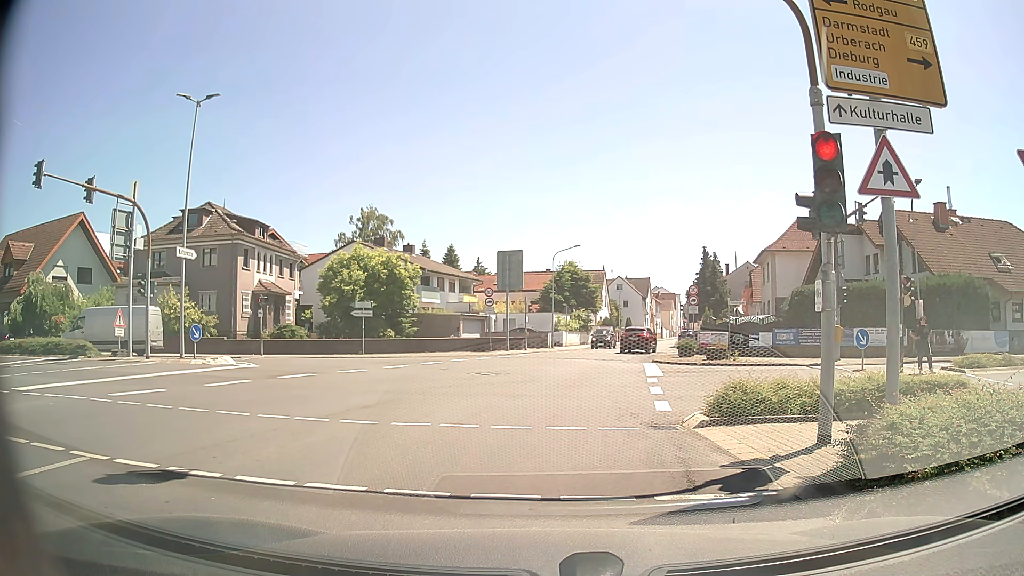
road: tertiary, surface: asphalt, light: Day
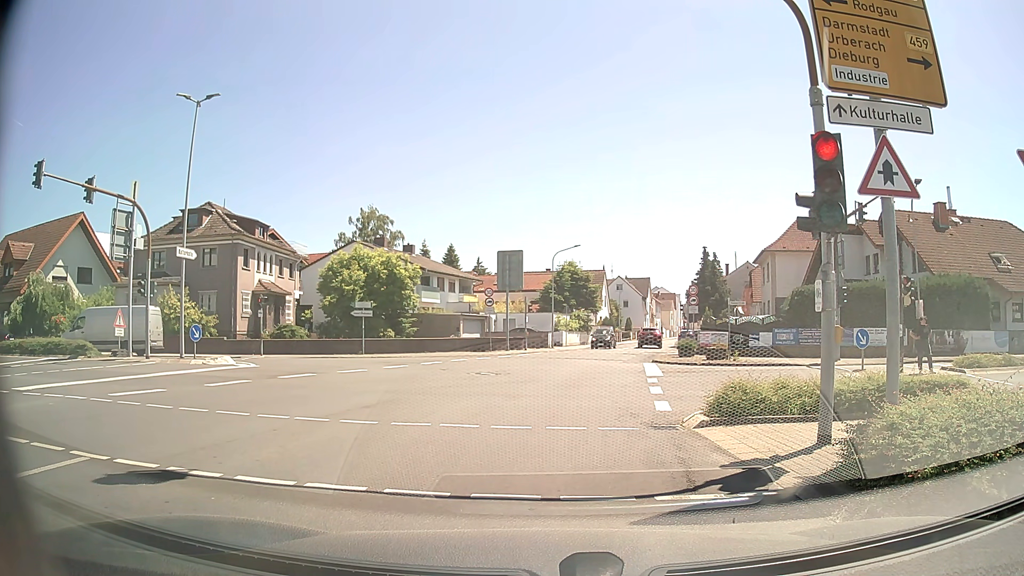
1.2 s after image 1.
(0.0, 0.0) m; 0°
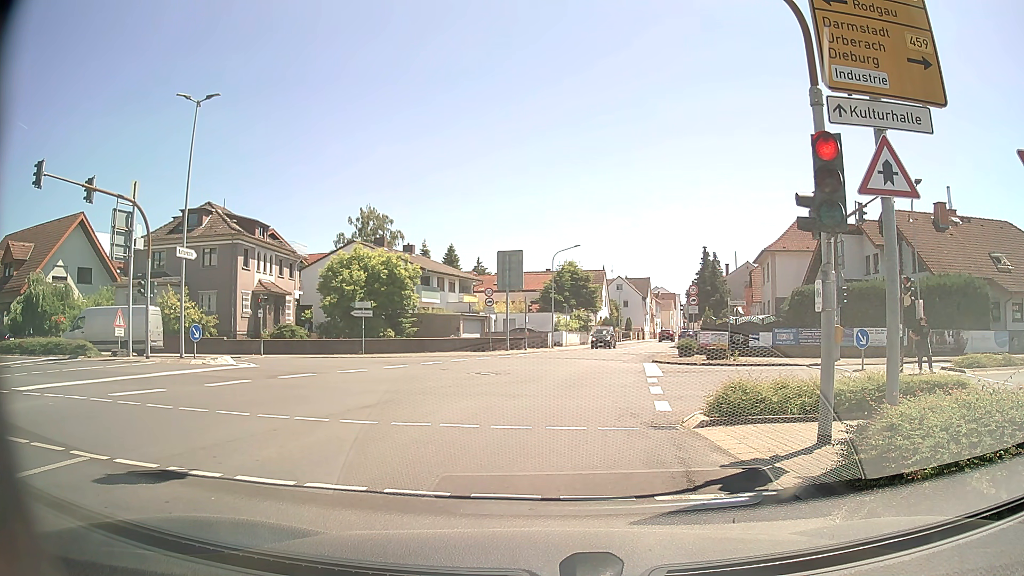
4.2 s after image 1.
(0.0, 0.0) m; 0°
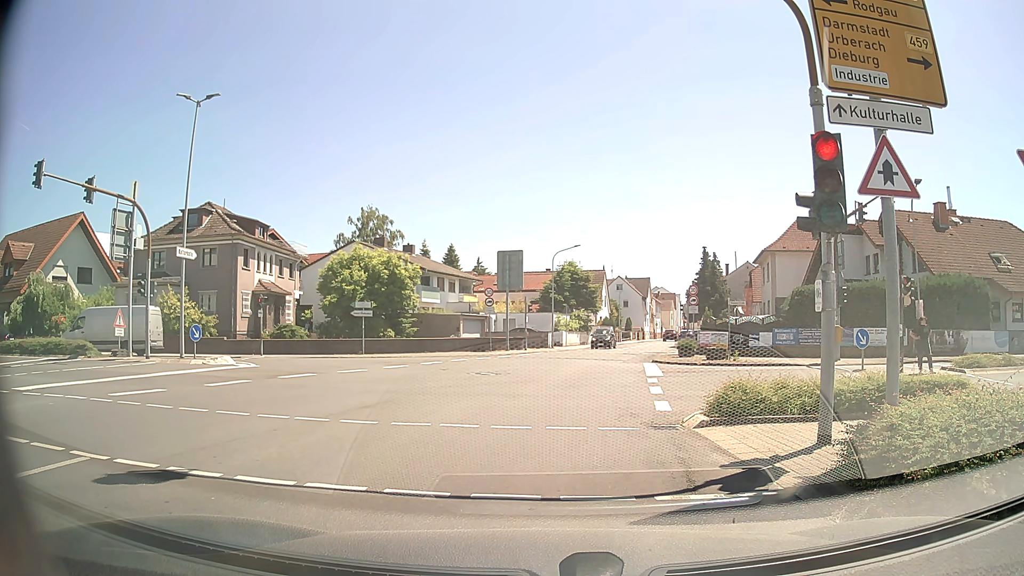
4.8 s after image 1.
(0.0, 0.0) m; 0°
(0, +10) (+1, +20) (+3, +30) (+5, +40) (+8, +49) (+10, +59) (+12, +69) (+15, +78) (+18, +88) (+21, +98) m
